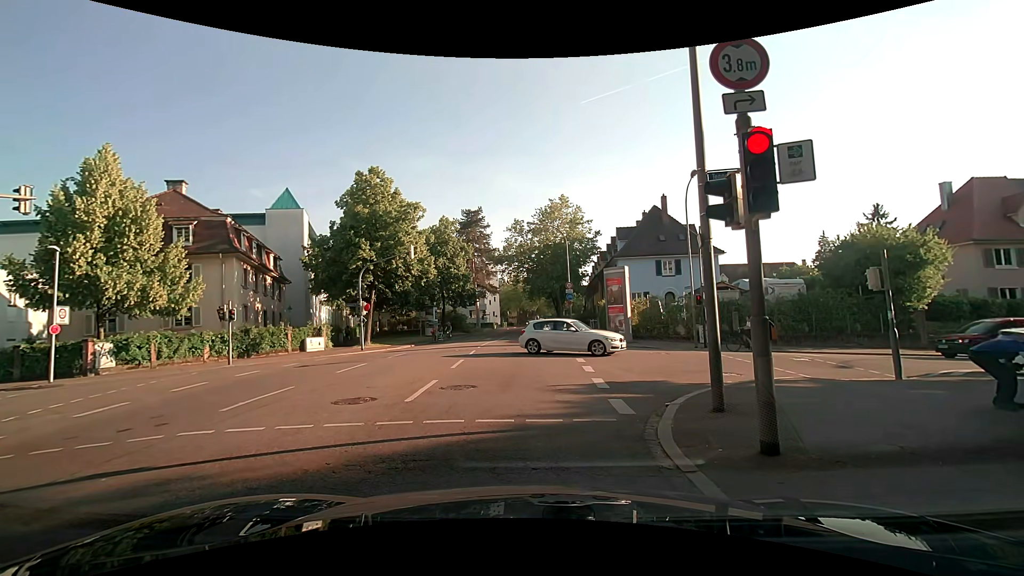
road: secondary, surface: asphalt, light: Day
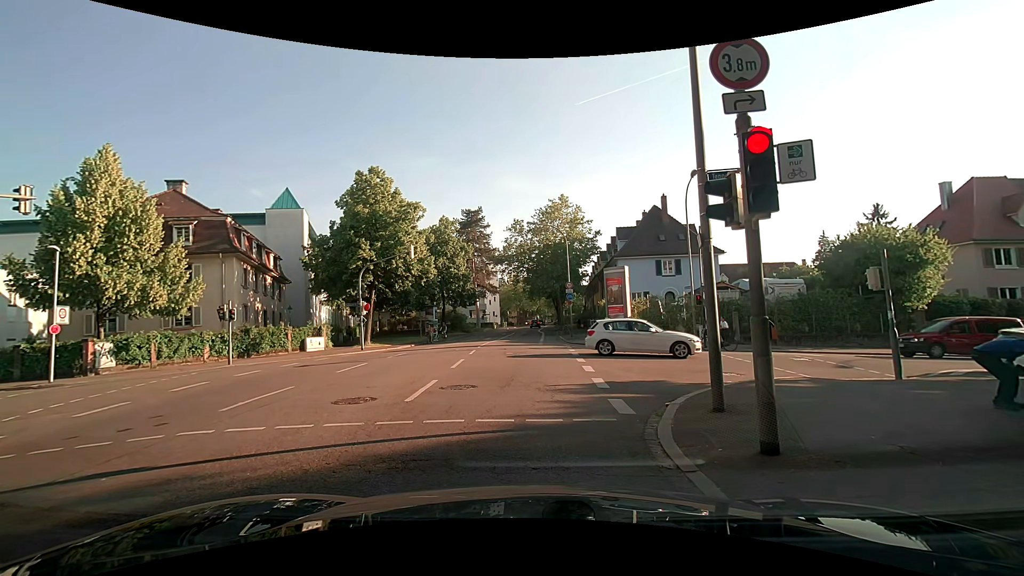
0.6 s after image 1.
(0.0, 0.0) m; 0°
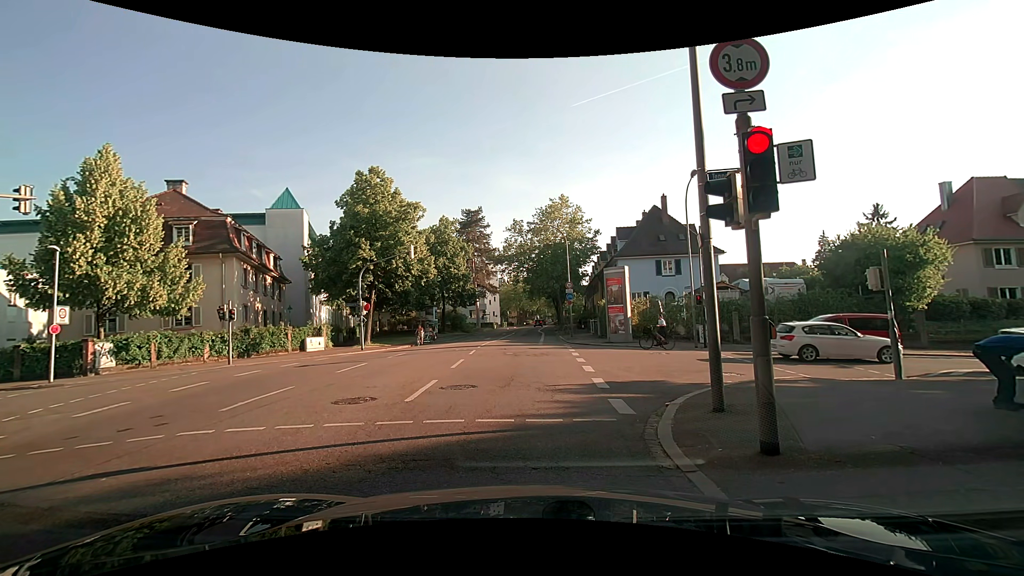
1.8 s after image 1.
(0.0, 0.0) m; 0°
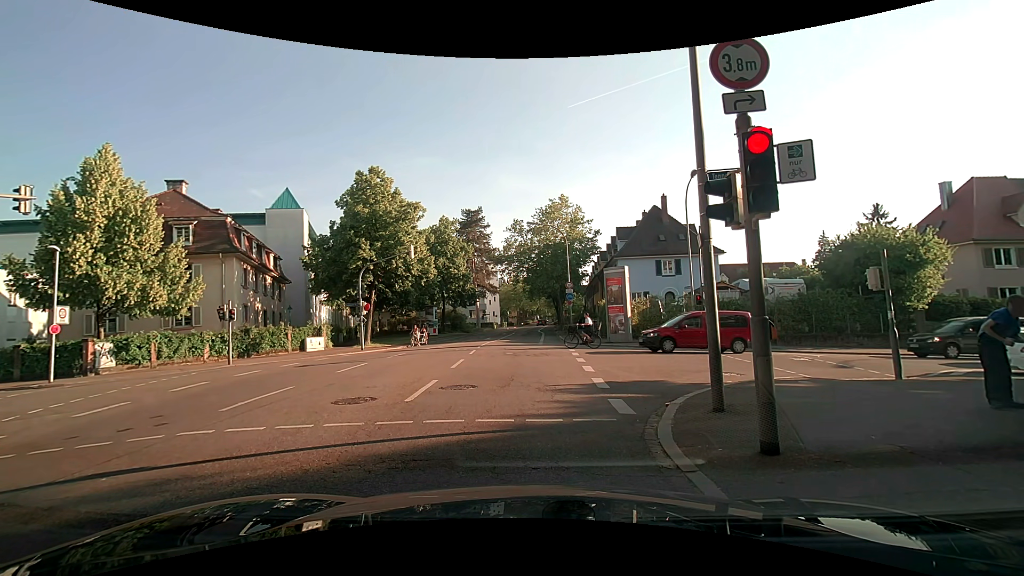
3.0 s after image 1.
(0.0, 0.0) m; 0°
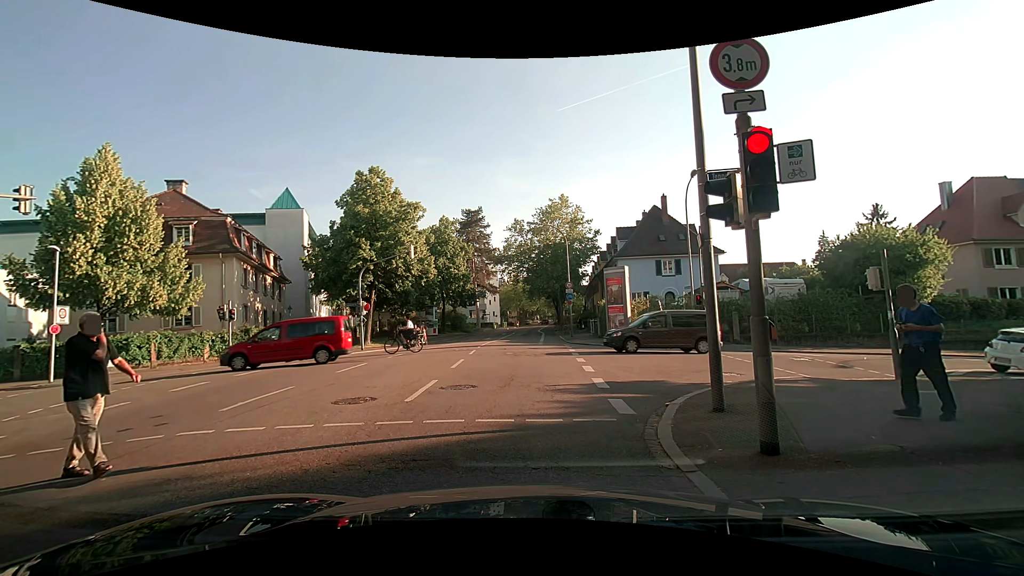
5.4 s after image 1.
(0.0, 0.0) m; 0°
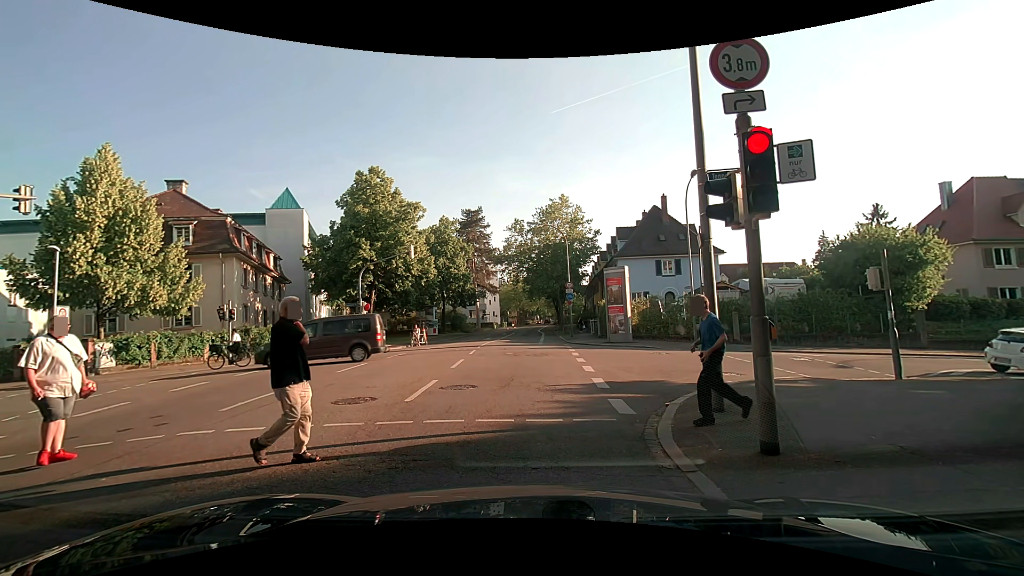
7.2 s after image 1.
(0.0, 0.0) m; 0°
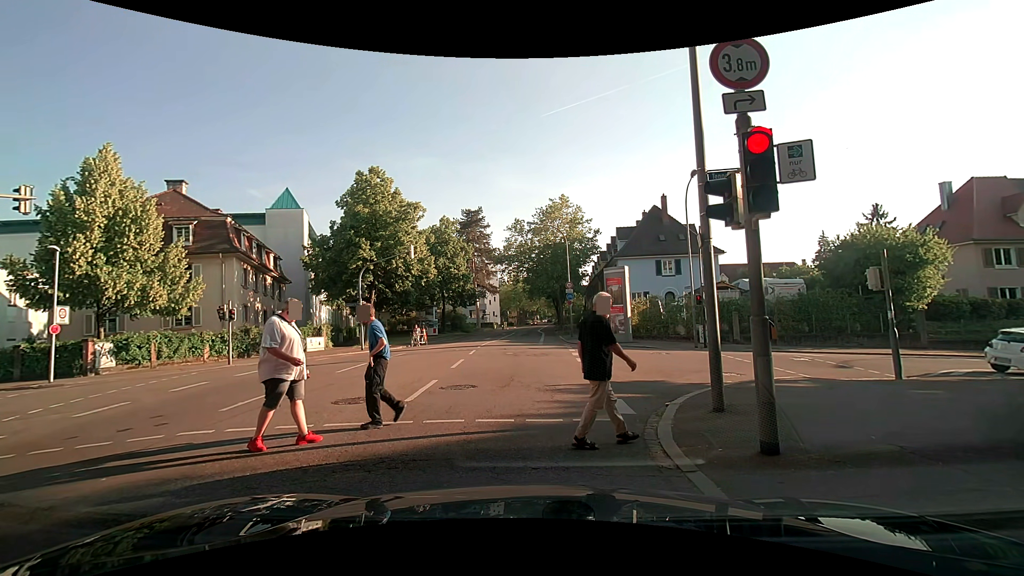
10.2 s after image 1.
(0.0, 0.0) m; 0°
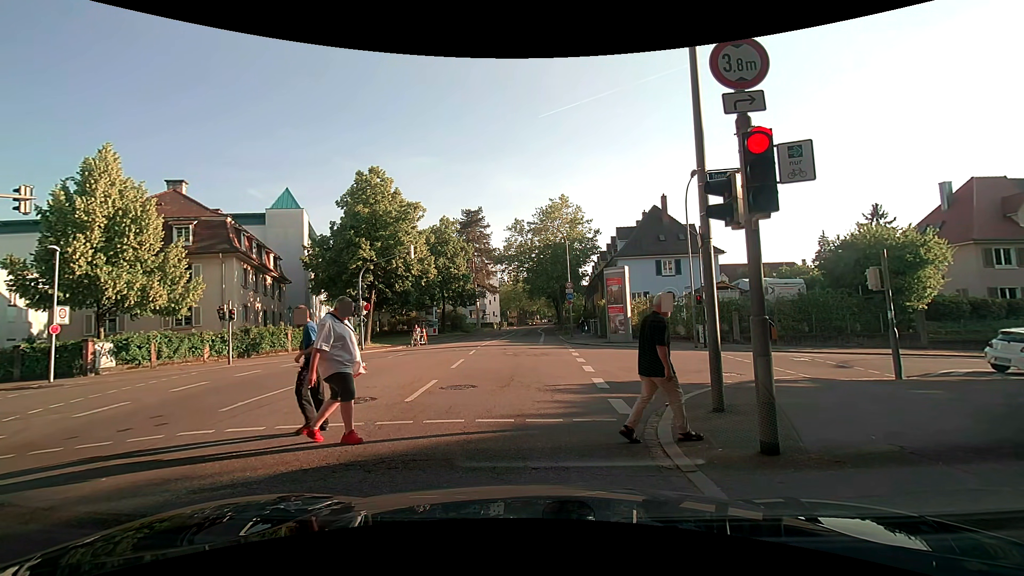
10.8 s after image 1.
(0.0, 0.0) m; 0°
